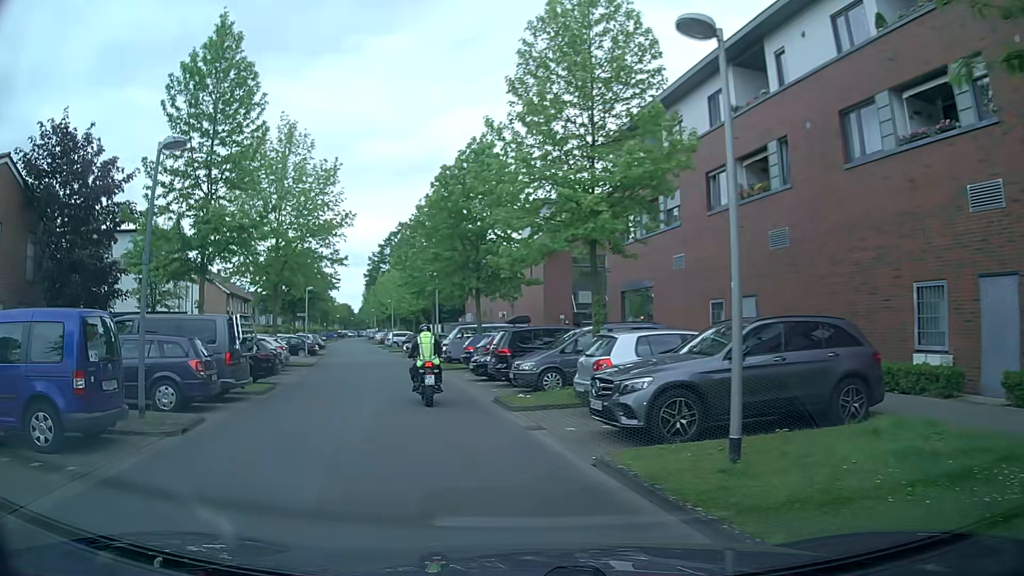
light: Day
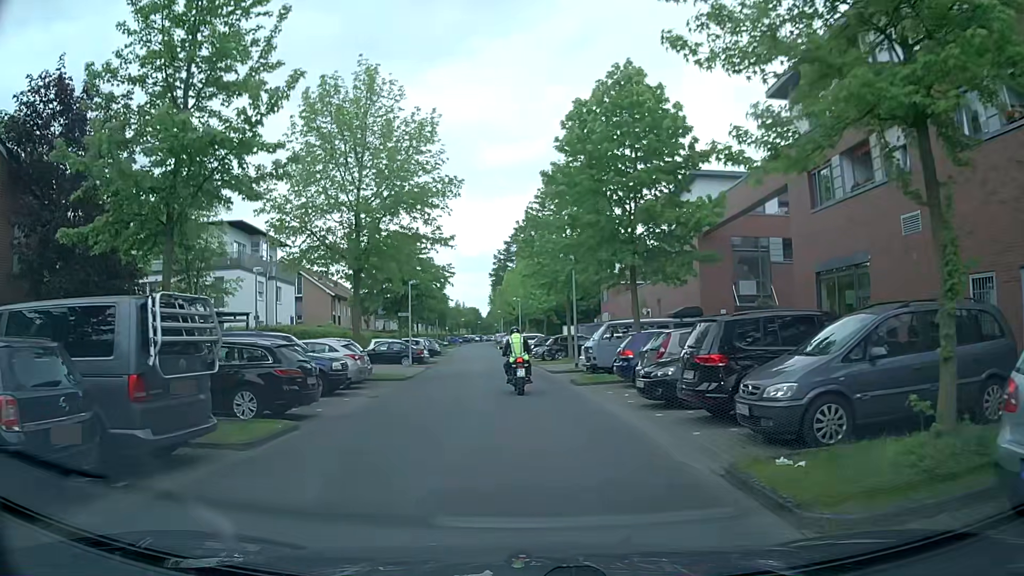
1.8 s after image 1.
(-1.1, +8.7) m; -11°
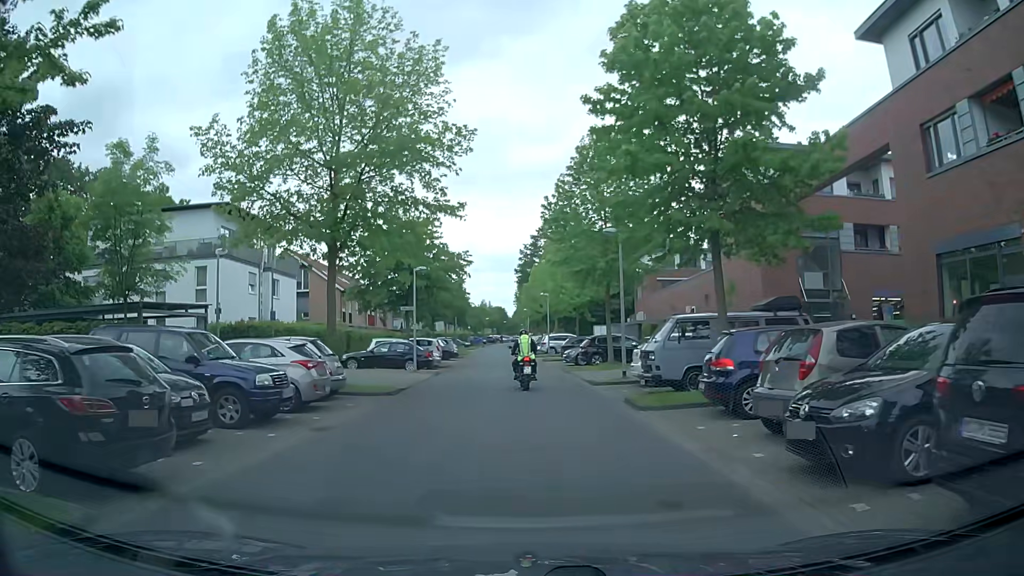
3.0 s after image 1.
(-0.2, +6.8) m; -2°
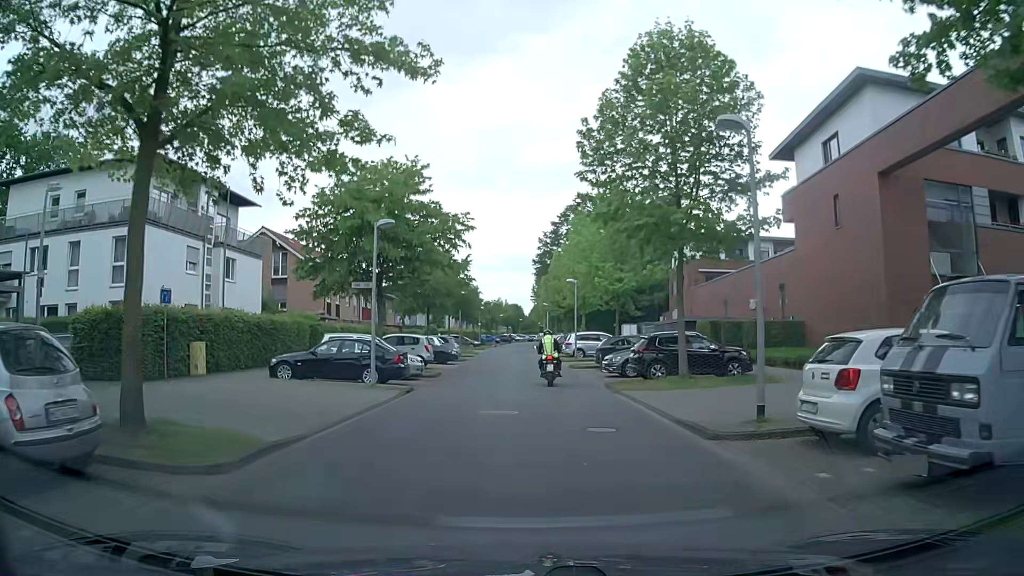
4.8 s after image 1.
(-0.3, +11.4) m; -2°
